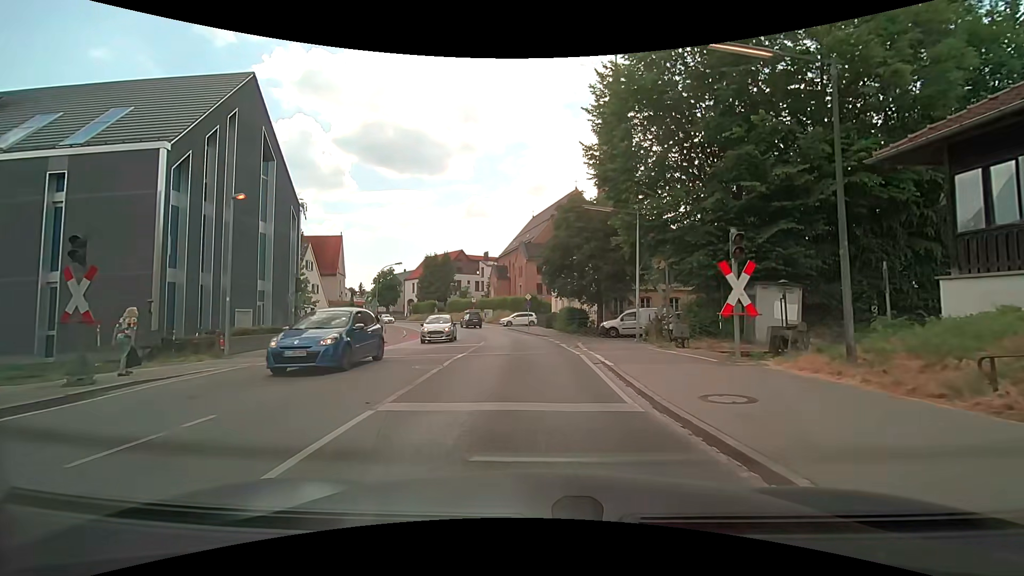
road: secondary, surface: asphalt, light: Day
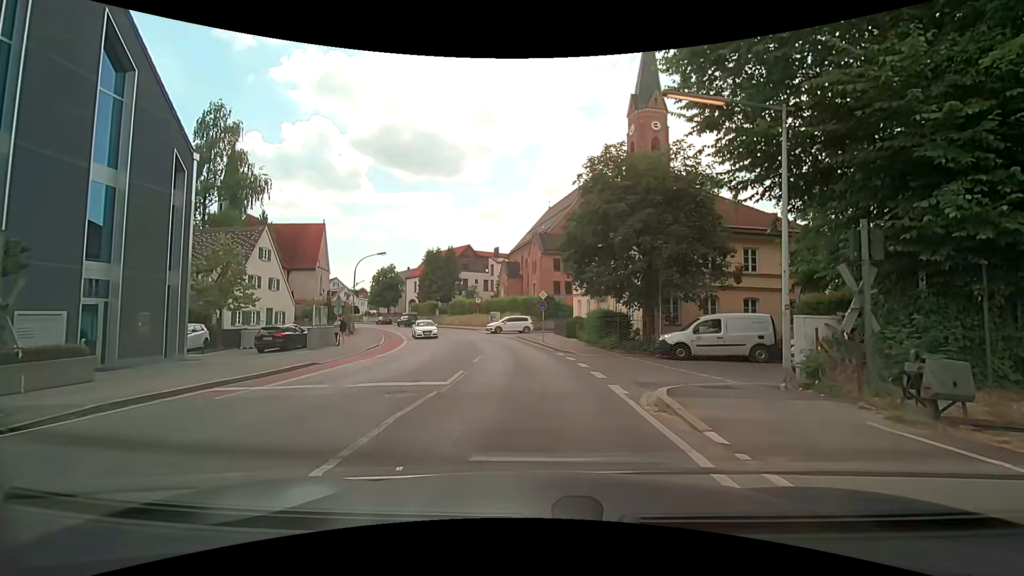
(0.0, +11.4) m; -2°
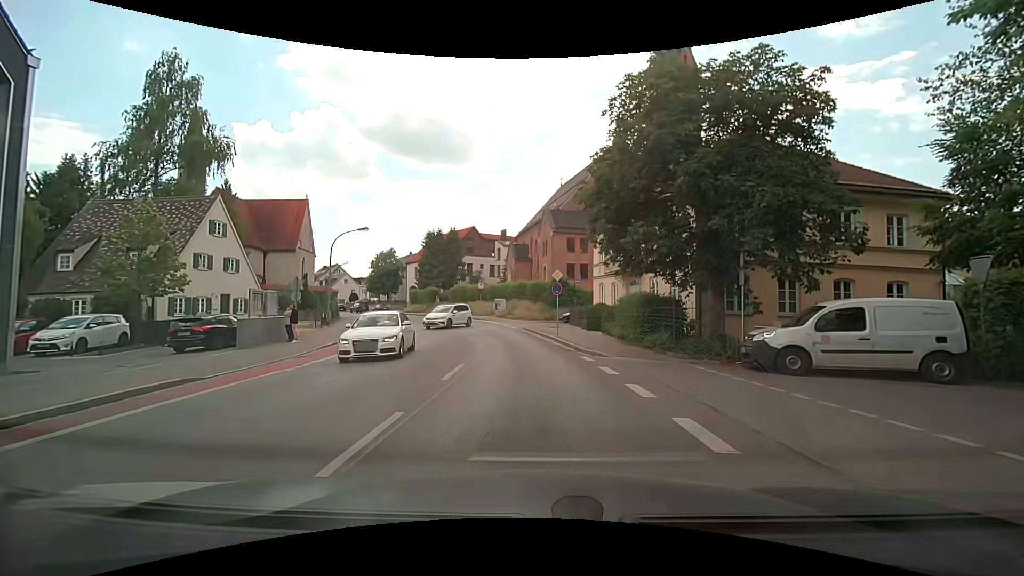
(0.0, +7.6) m; -1°
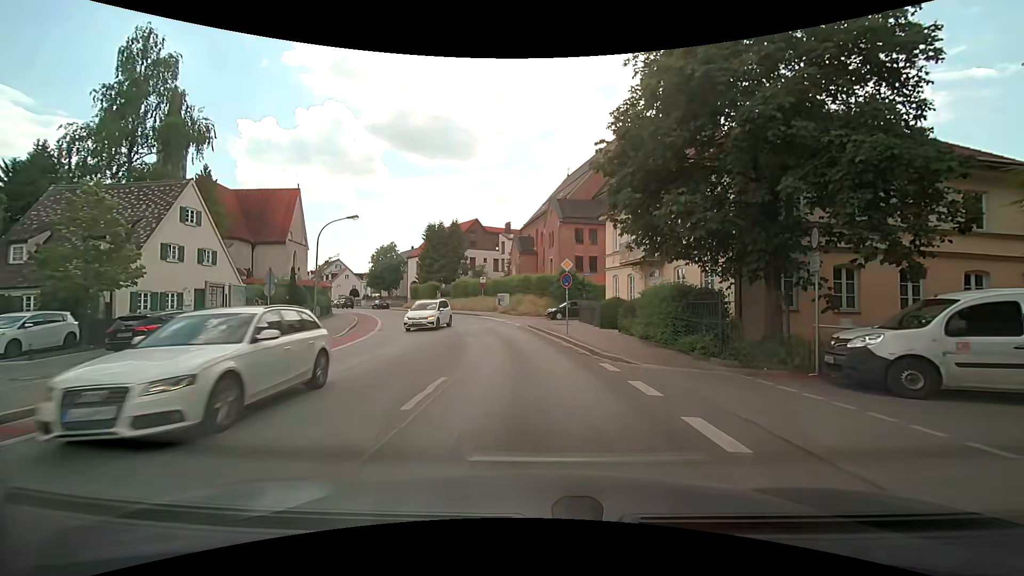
(0.0, +3.3) m; -1°
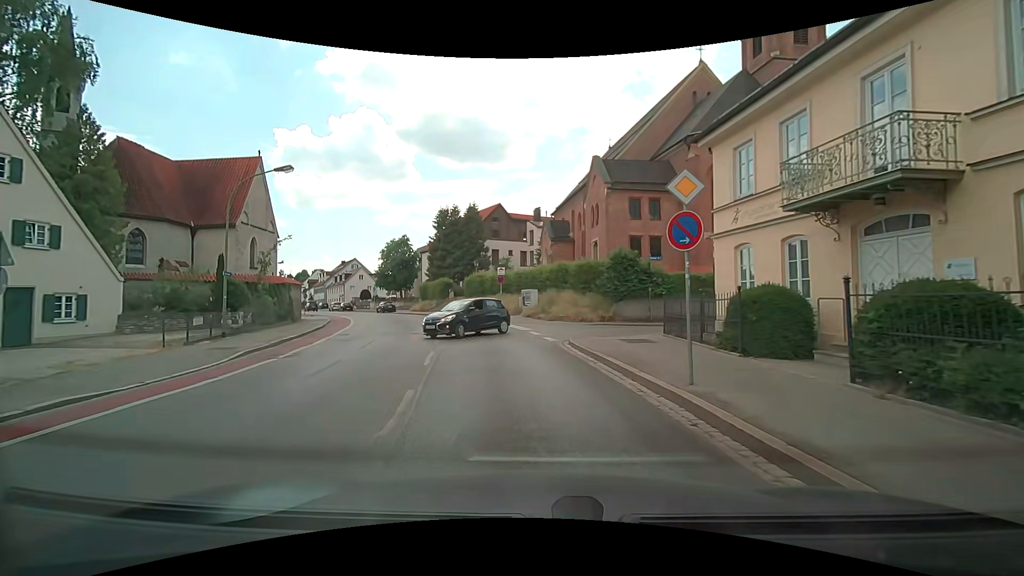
(-0.2, +13.6) m; -4°
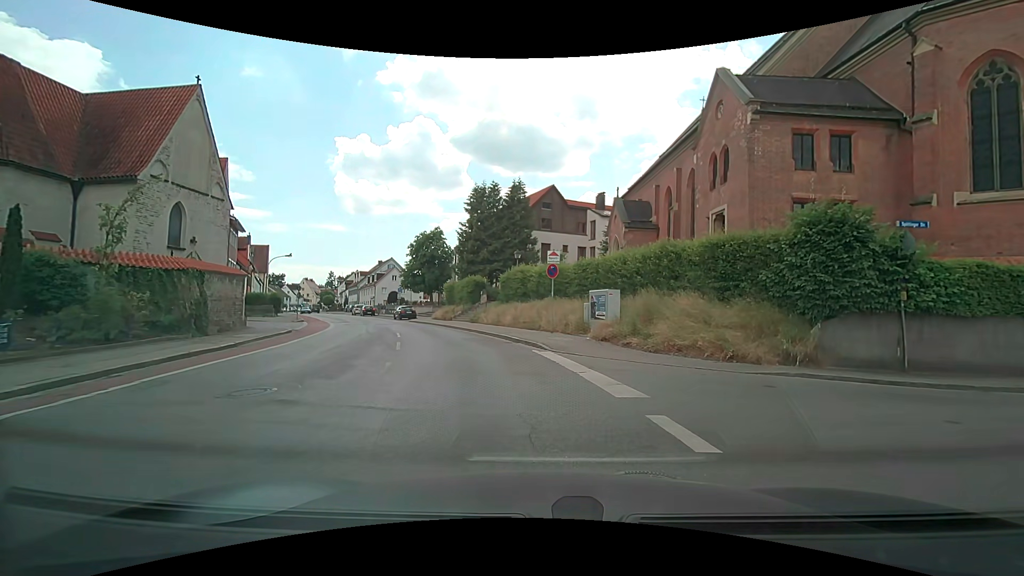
(-0.7, +14.8) m; -6°
